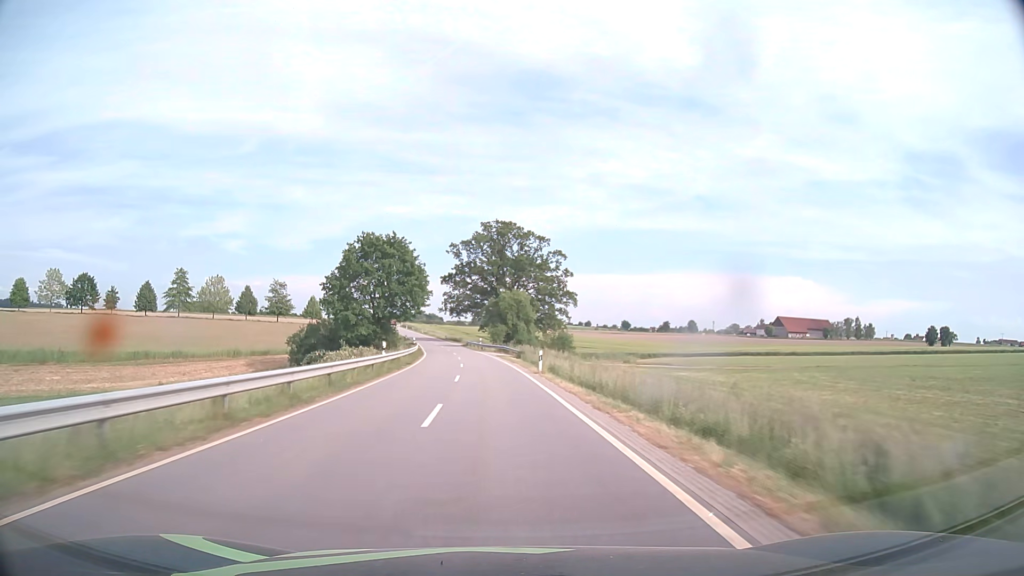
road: tertiary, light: Day
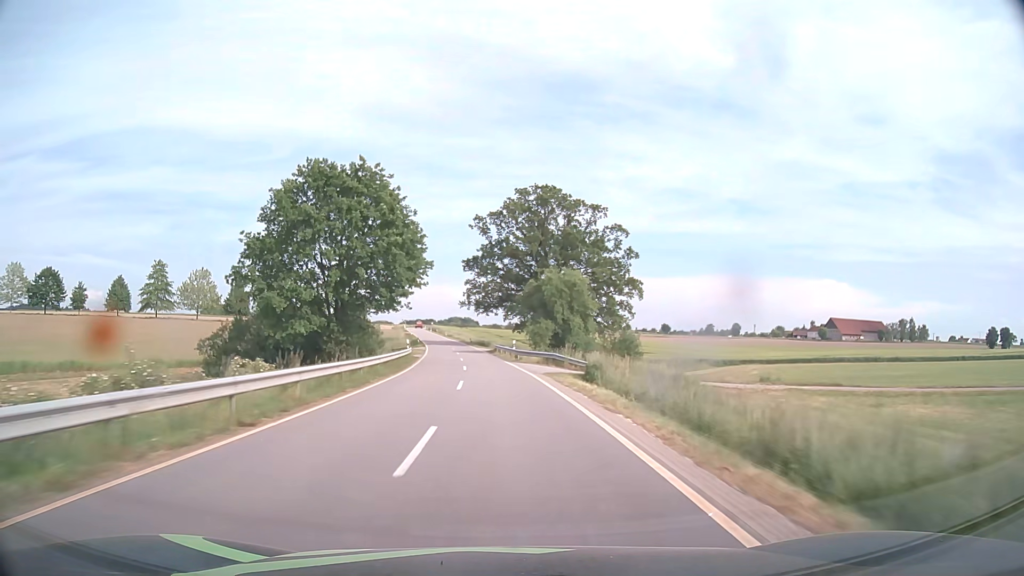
(-0.9, +28.4) m; -3°
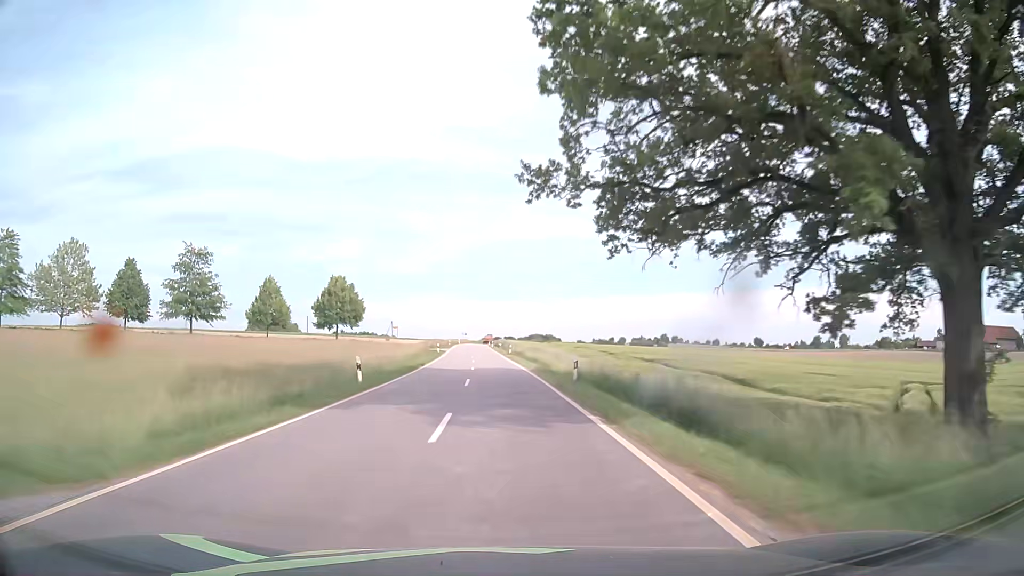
(-4.5, +70.5) m; -7°
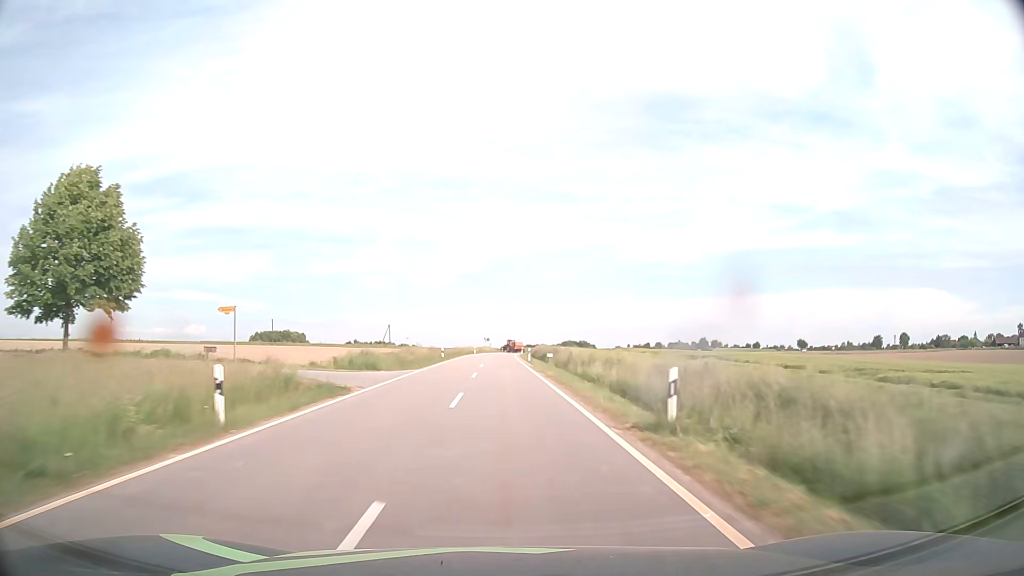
(-1.8, +56.3) m; -3°
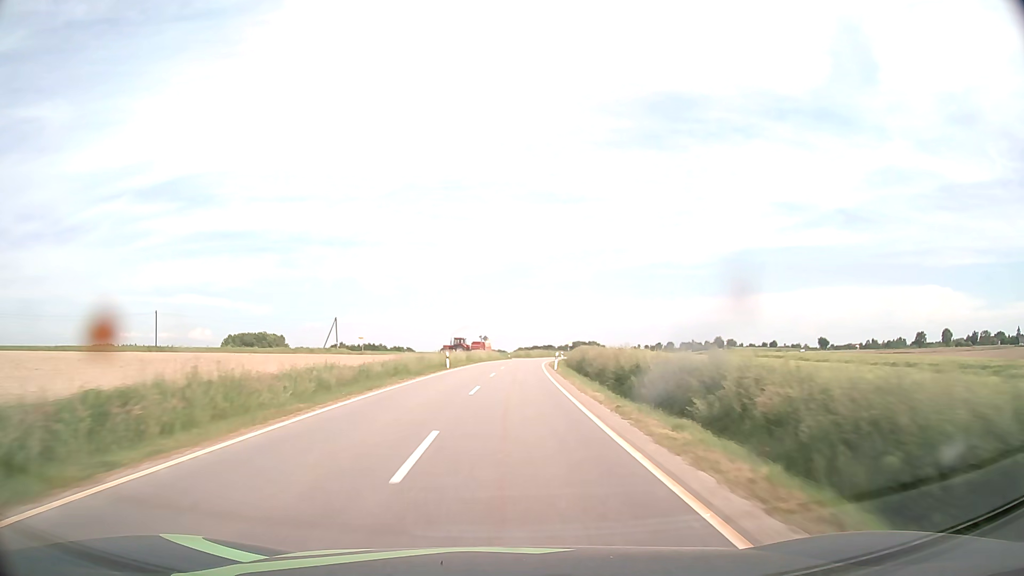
(-0.5, +56.0) m; -1°
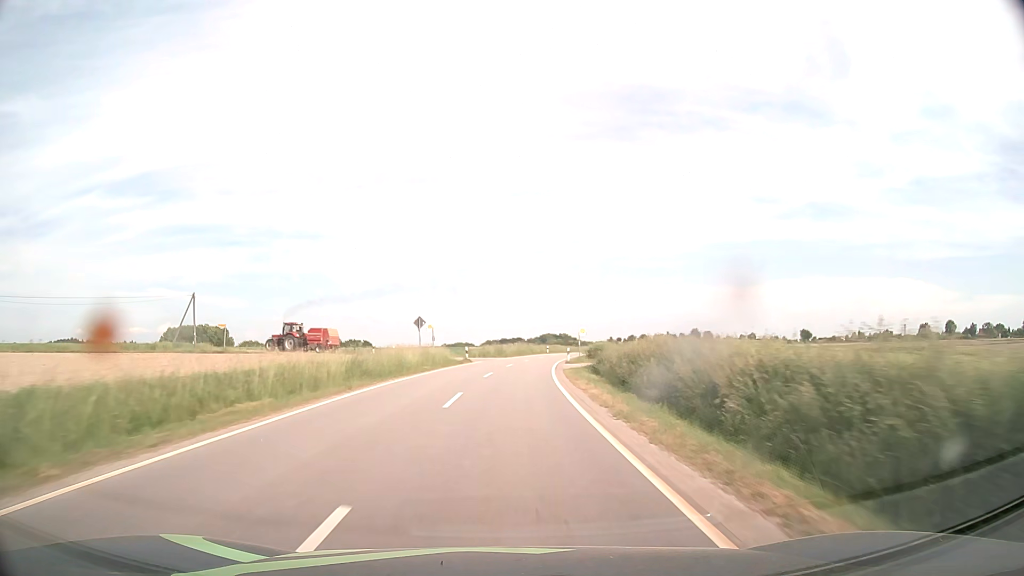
(+0.9, +41.4) m; +3°
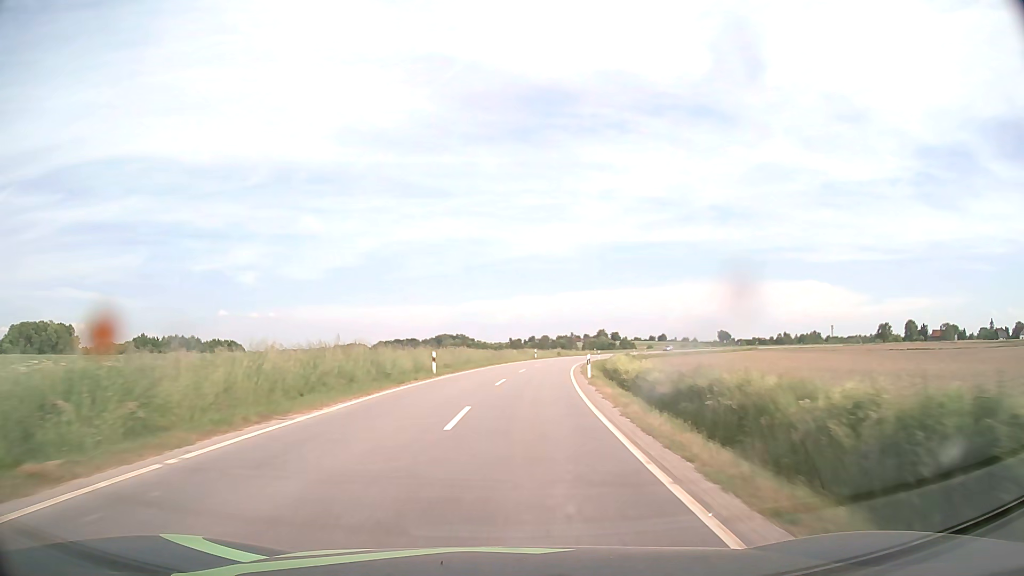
(+4.2, +63.2) m; +9°
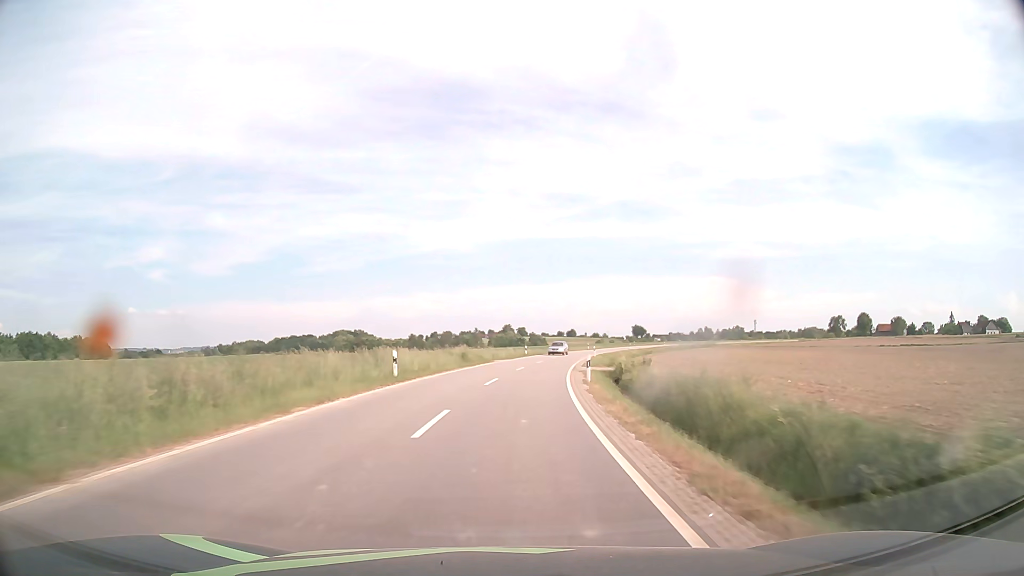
(+3.7, +49.3) m; +8°
(0, +10) (+1, +20) (+1, +30) (+3, +40) (+4, +50) (+5, +60) (+7, +70) (+9, +79) (+12, +89) (+14, +99) m
